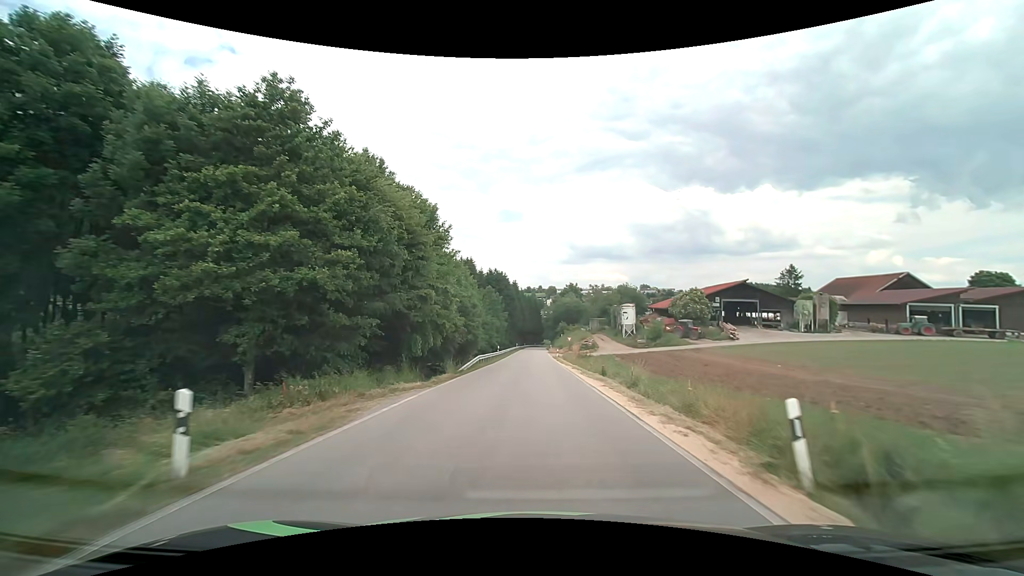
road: secondary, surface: asphalt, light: Day
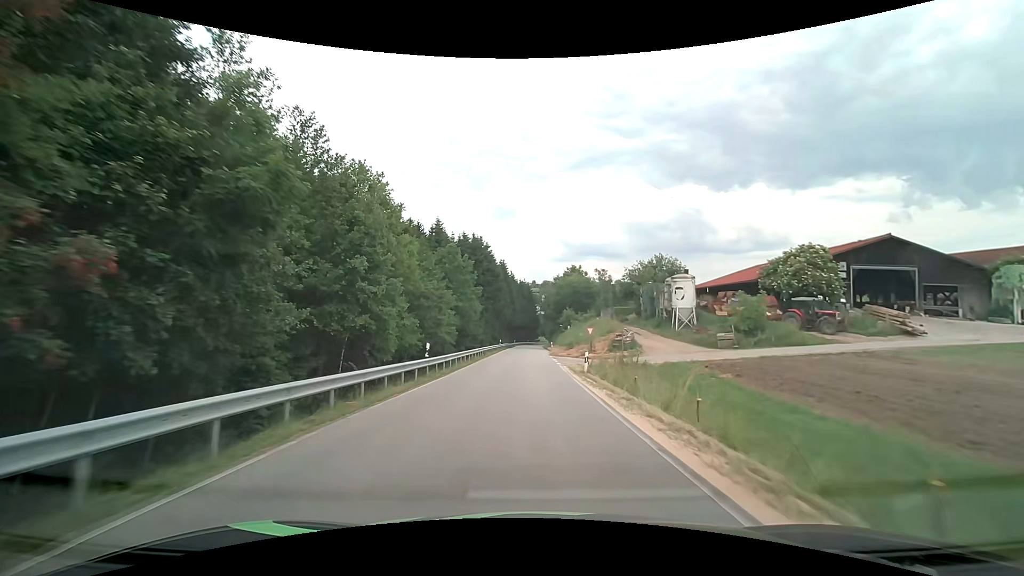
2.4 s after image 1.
(+0.2, +35.7) m; +1°
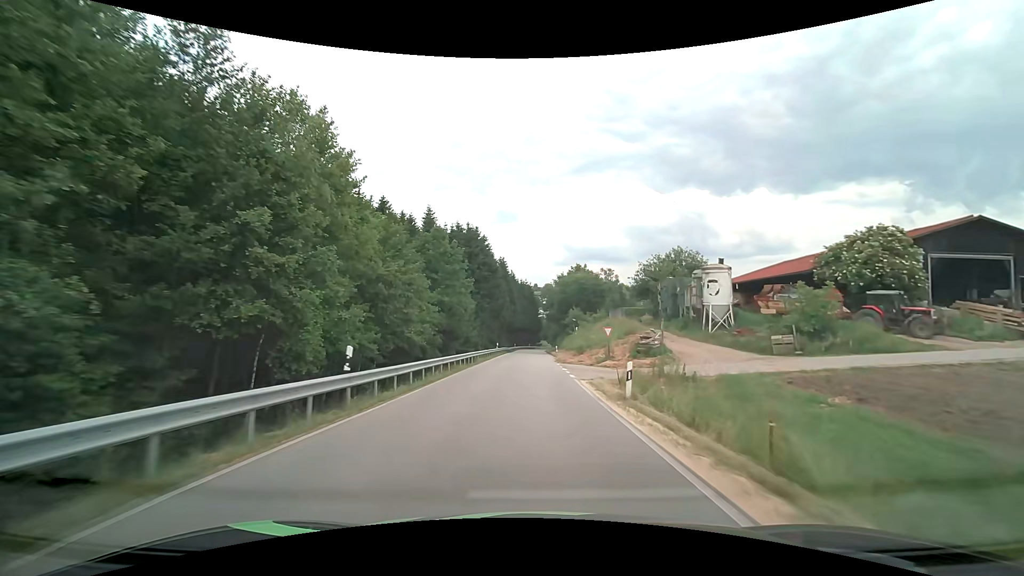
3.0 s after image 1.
(0.0, +9.2) m; 0°
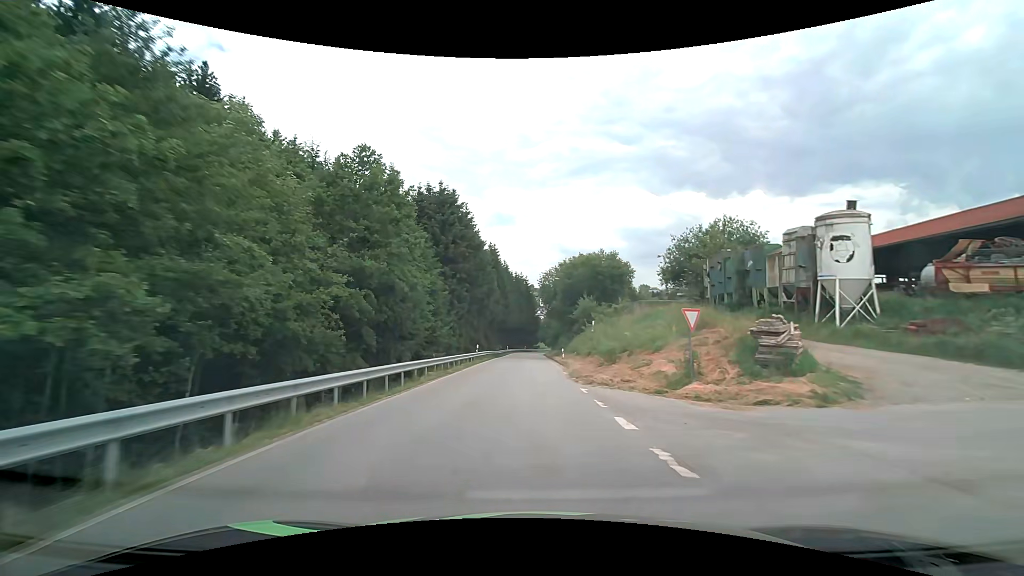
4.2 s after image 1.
(+0.1, +18.5) m; +1°
